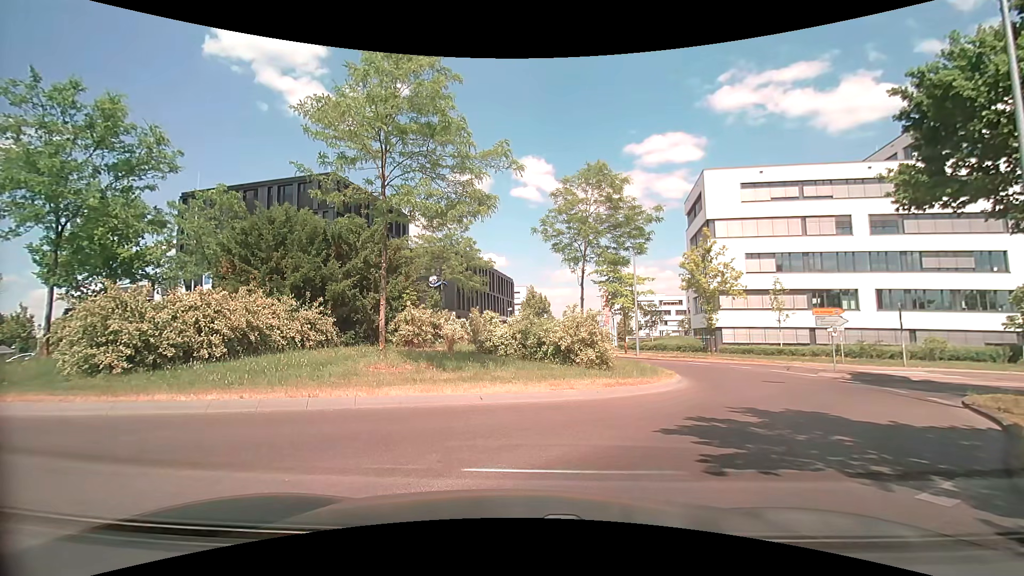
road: tertiary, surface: asphalt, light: Day
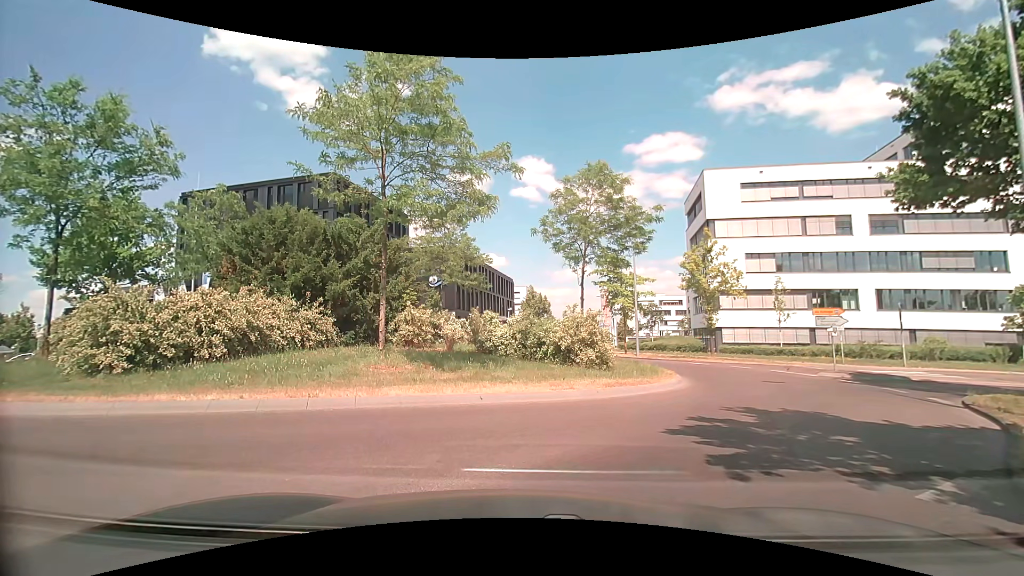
(0.0, 0.0) m; 0°
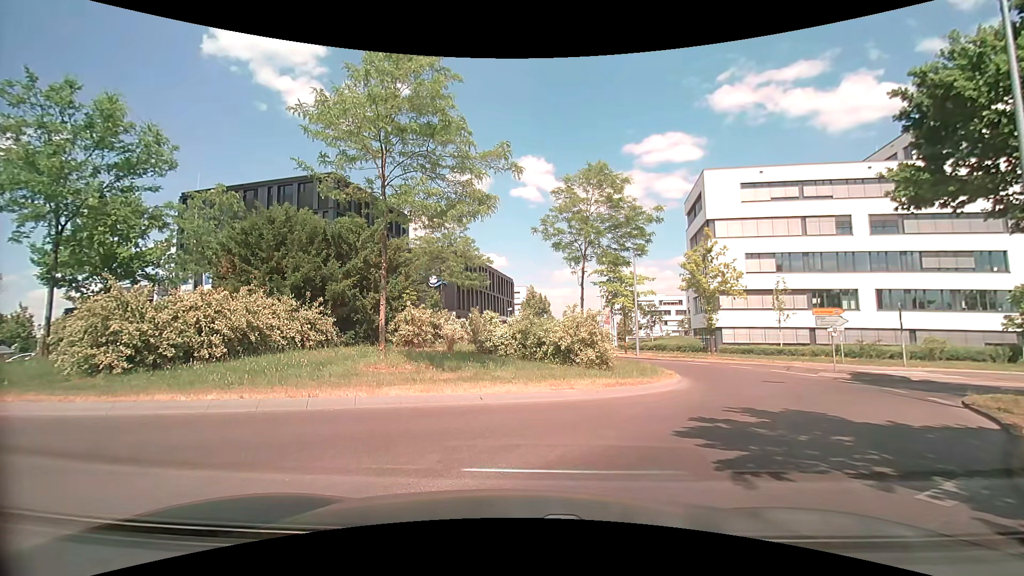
(0.0, 0.0) m; 0°
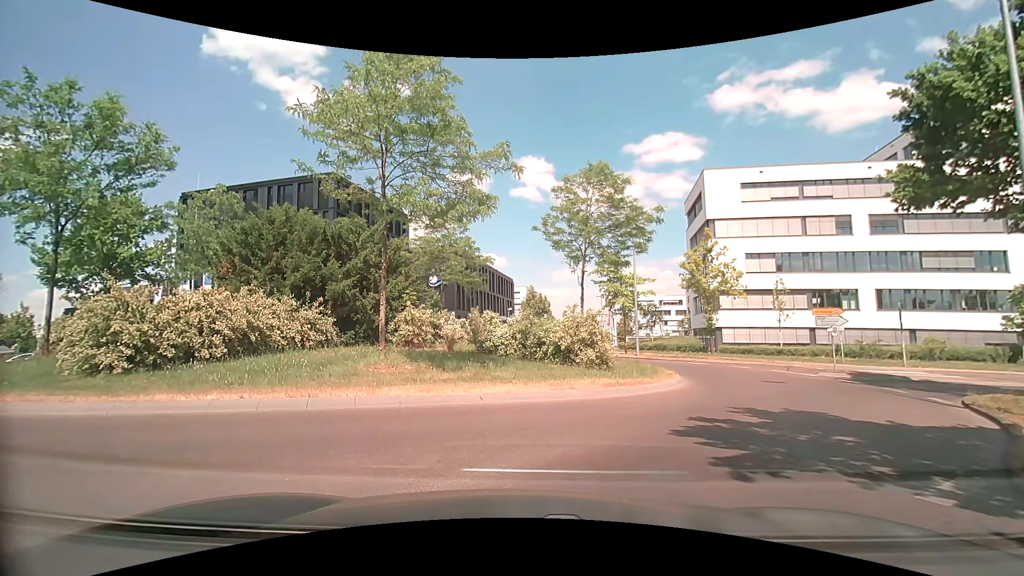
(0.0, 0.0) m; 0°
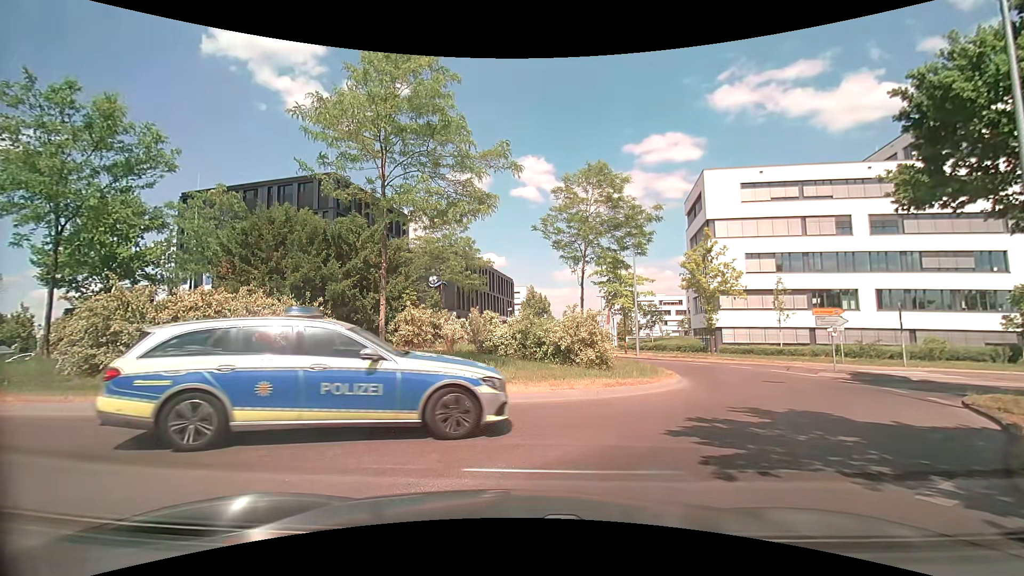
(0.0, 0.0) m; 0°
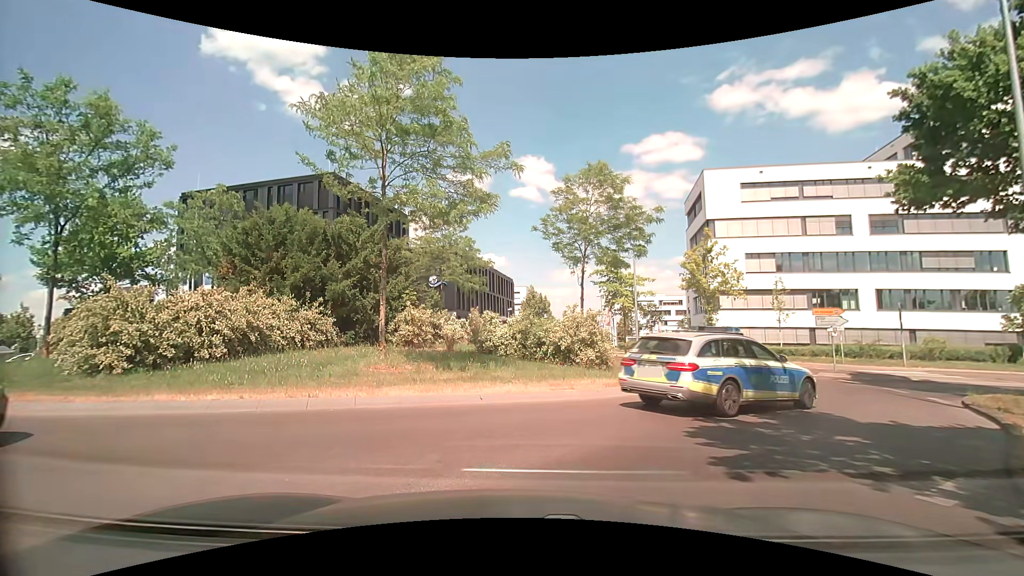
(0.0, 0.0) m; 0°
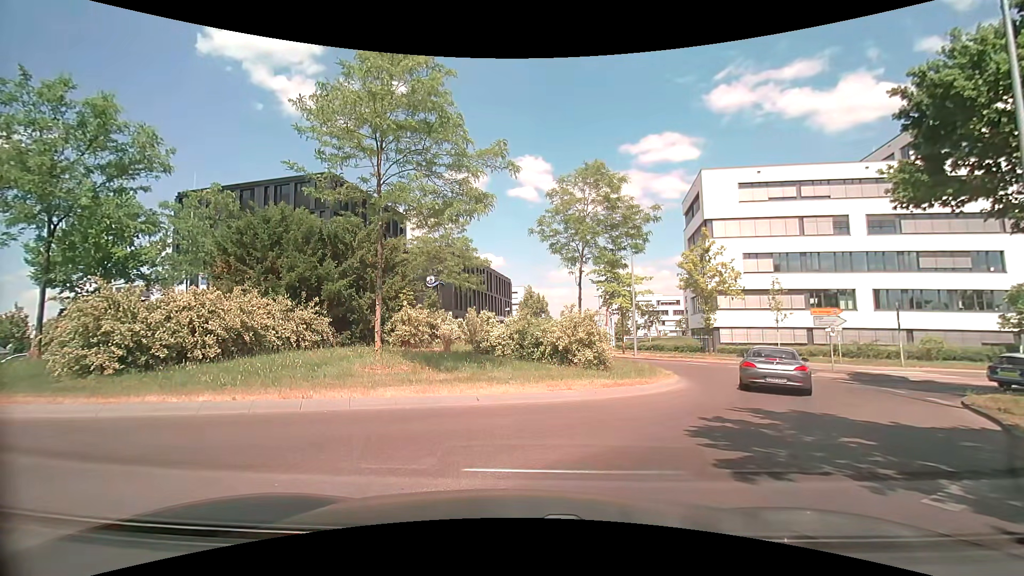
(0.0, +0.2) m; 0°
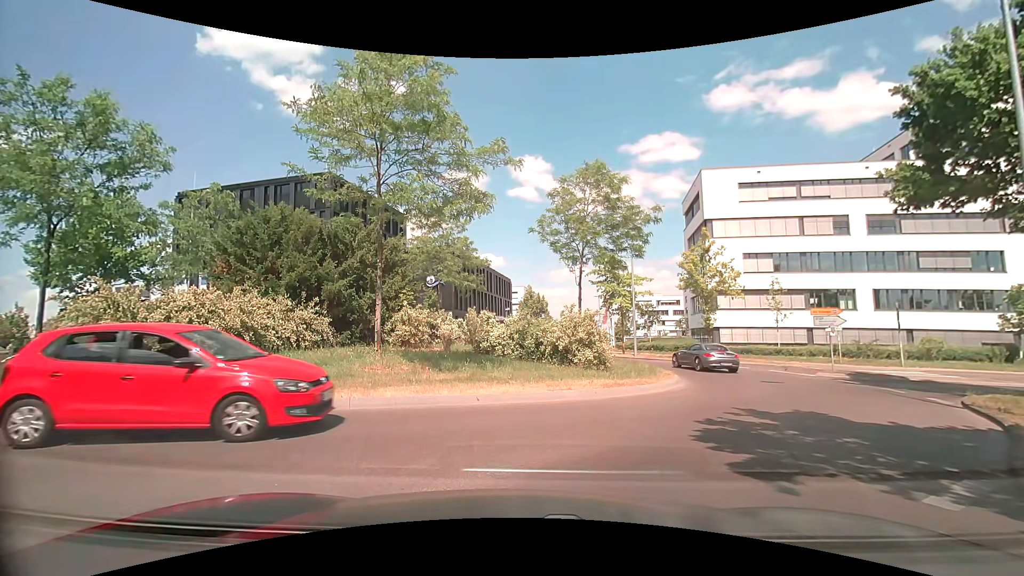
(0.0, 0.0) m; 0°
